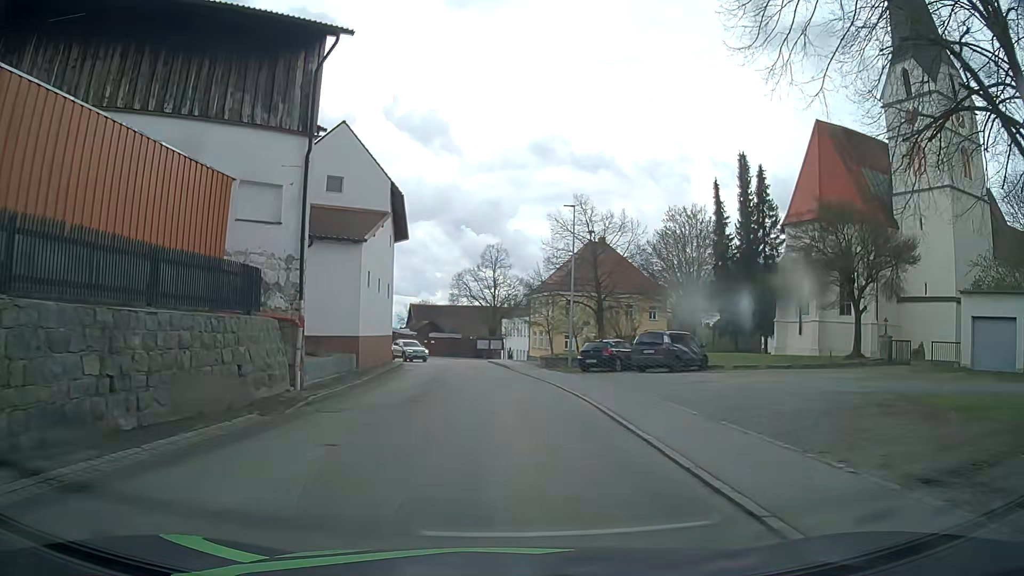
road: tertiary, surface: asphalt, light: Day
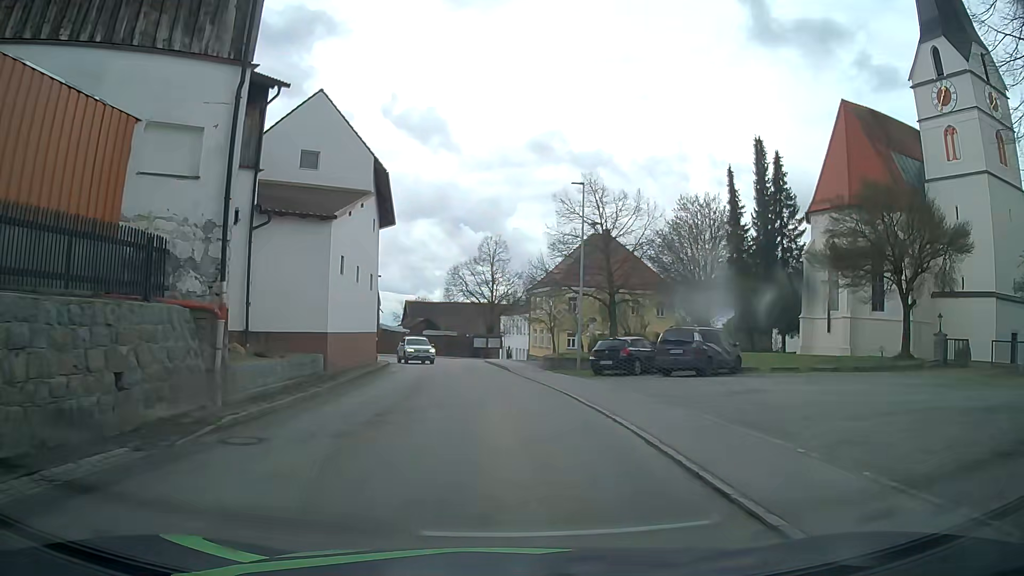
(0.0, +4.6) m; 0°
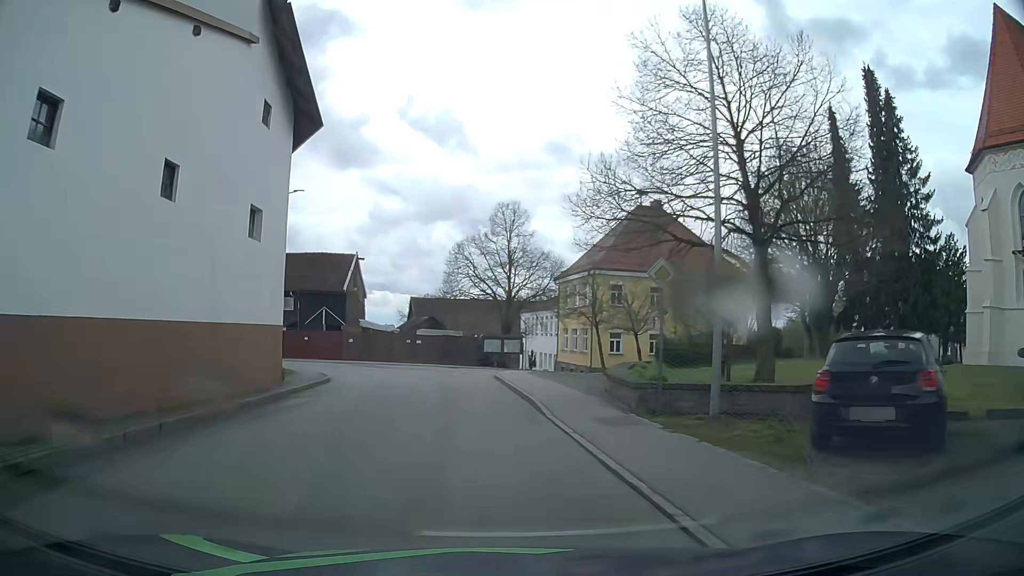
(0.0, +17.8) m; -2°
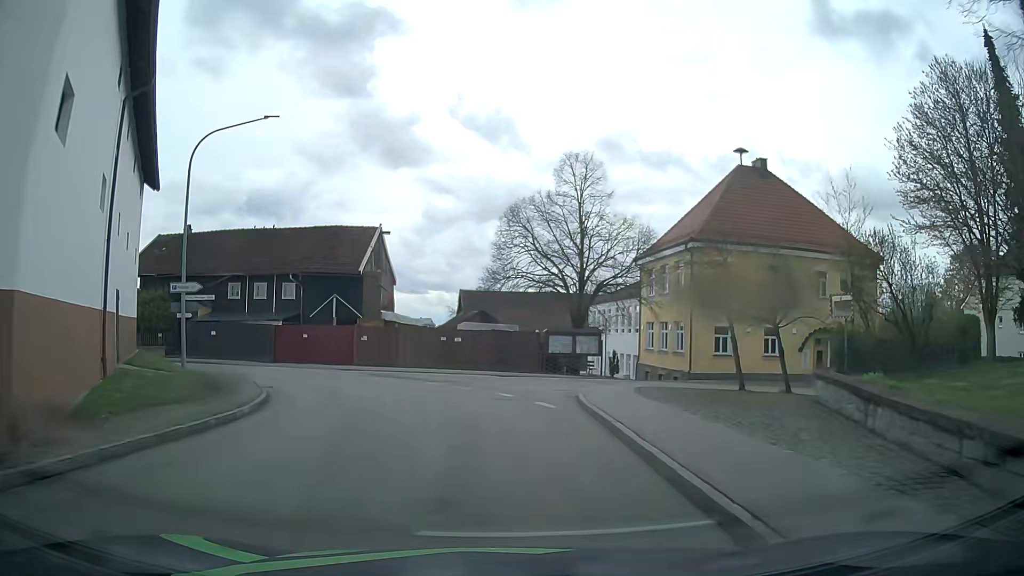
(-0.6, +13.4) m; -5°
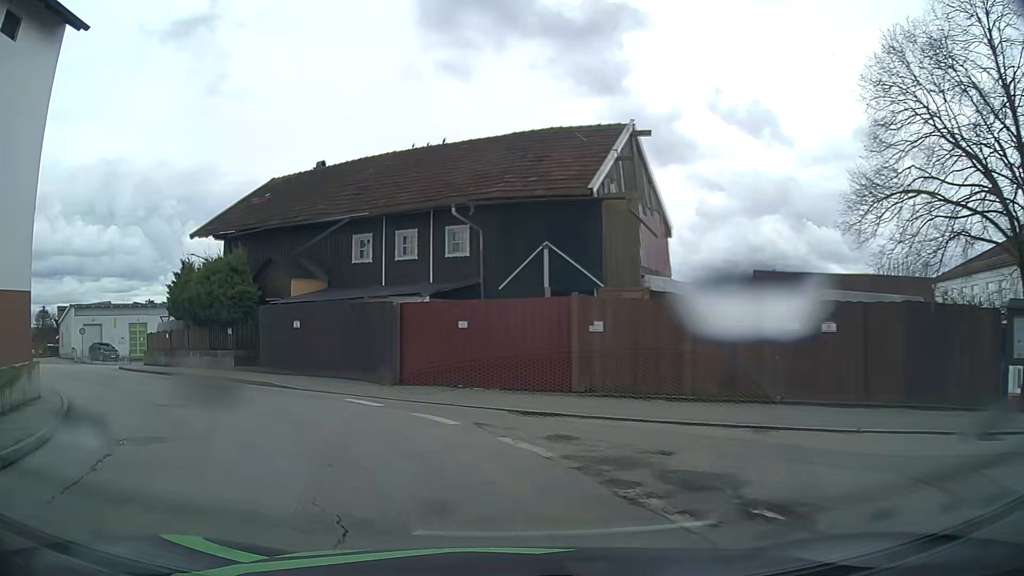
(-2.5, +21.0) m; -23°
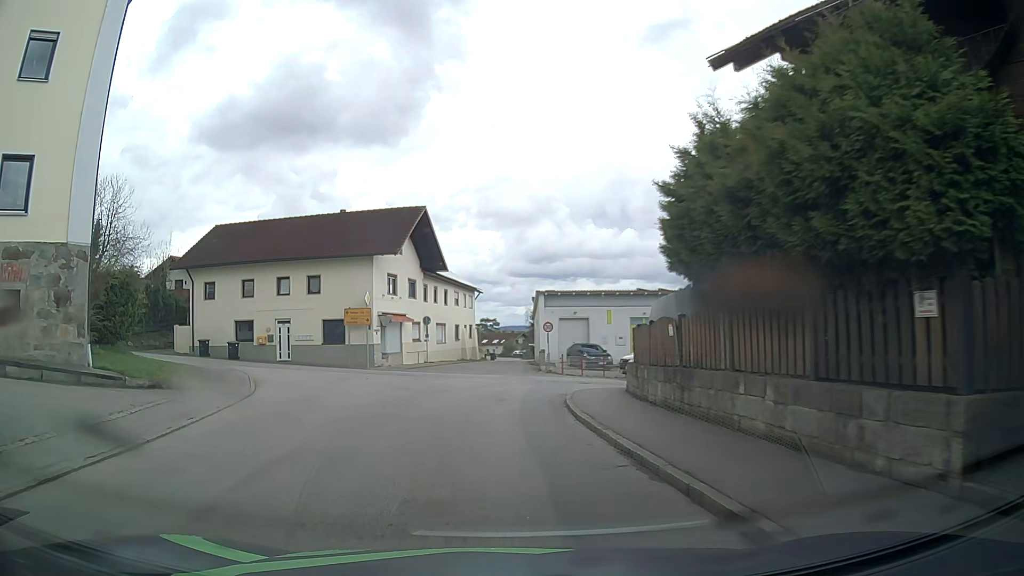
(-7.9, +17.6) m; -46°
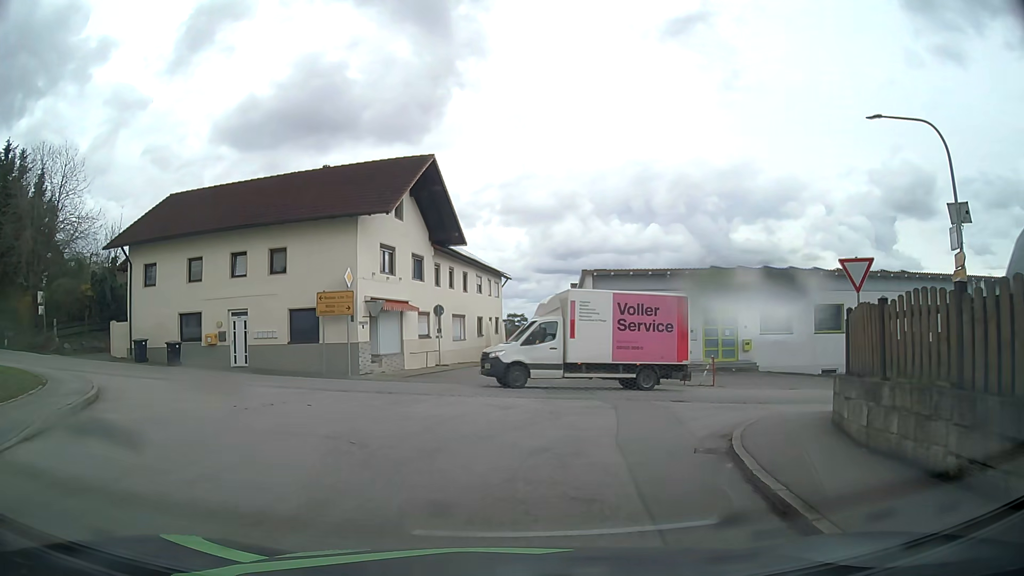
(-0.5, +11.0) m; -2°
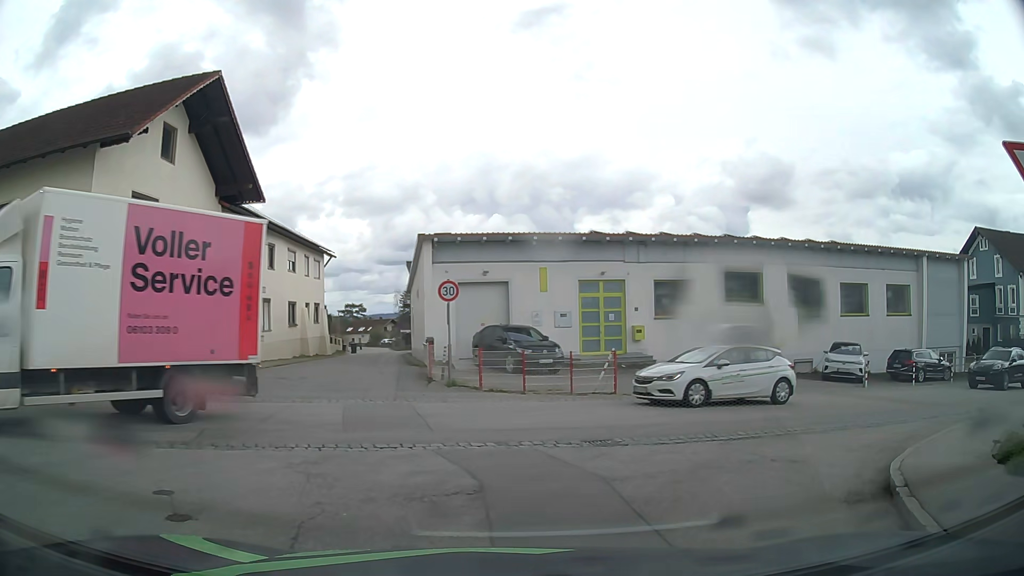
(+0.8, +9.0) m; +12°
